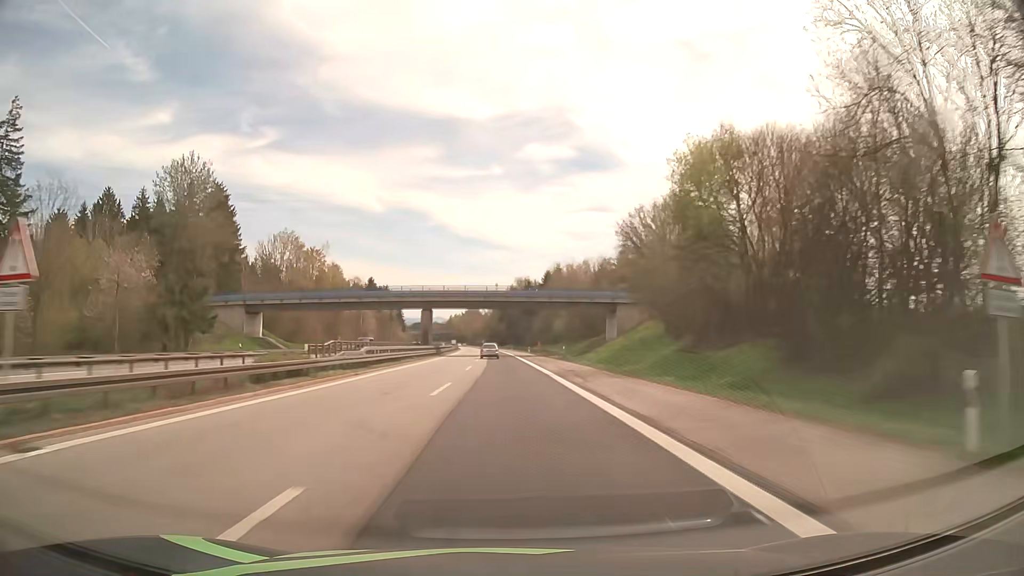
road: motorway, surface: asphalt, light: Day
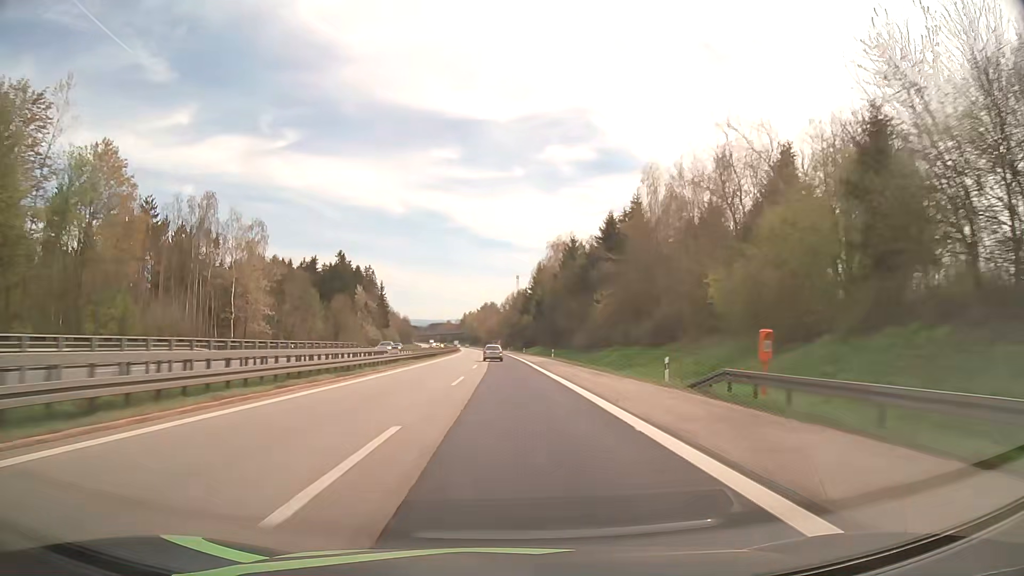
(-1.3, +84.4) m; -2°
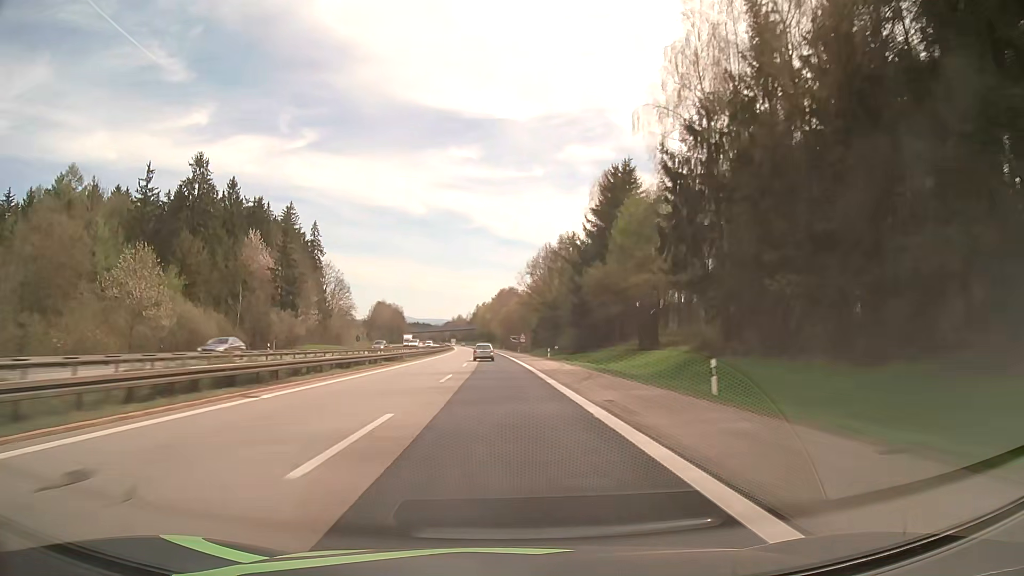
(-1.6, +106.7) m; -2°
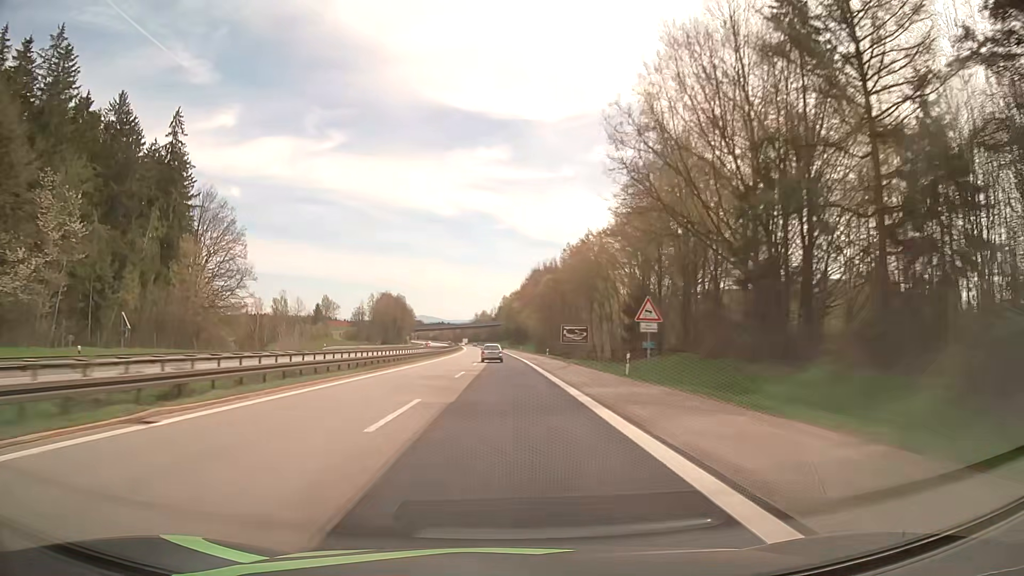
(-1.8, +86.2) m; -2°
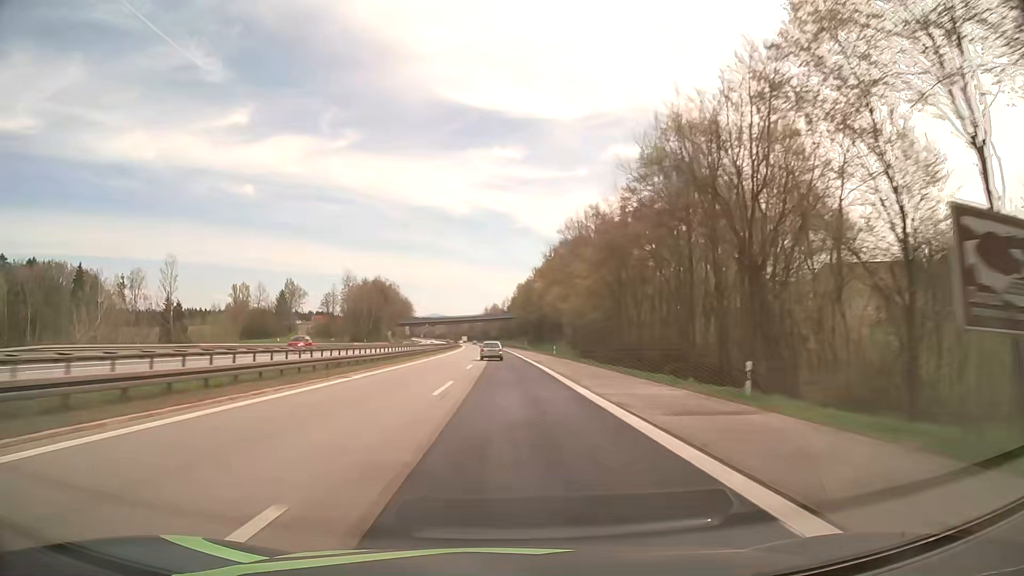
(-0.8, +65.2) m; -1°
(0, +10) (0, +20) (0, +30) (0, +40) (0, +50) (-1, +60) (-1, +70) (-1, +80) (-1, +90) (-2, +100) m
